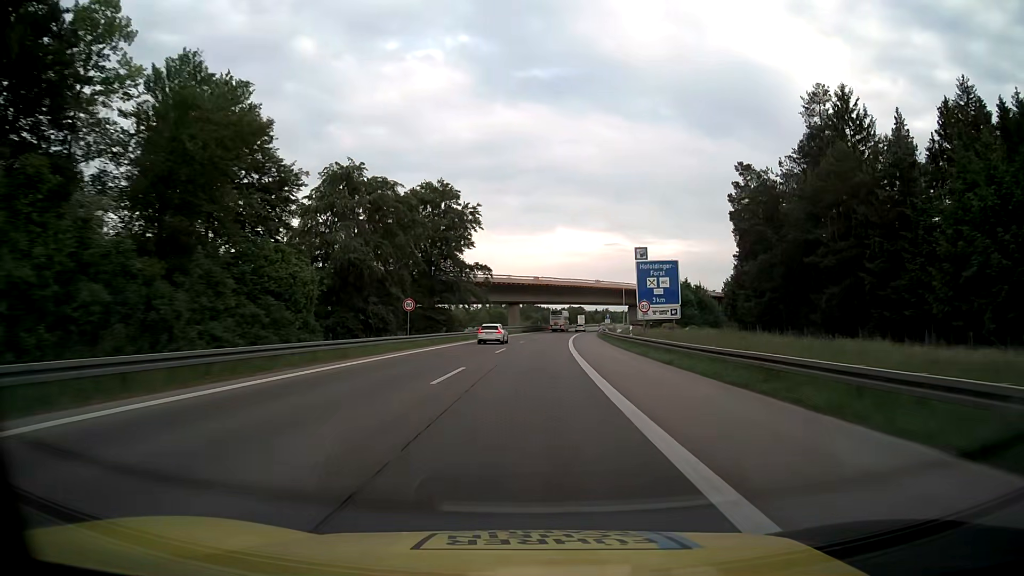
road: motorway_link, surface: asphalt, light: Day
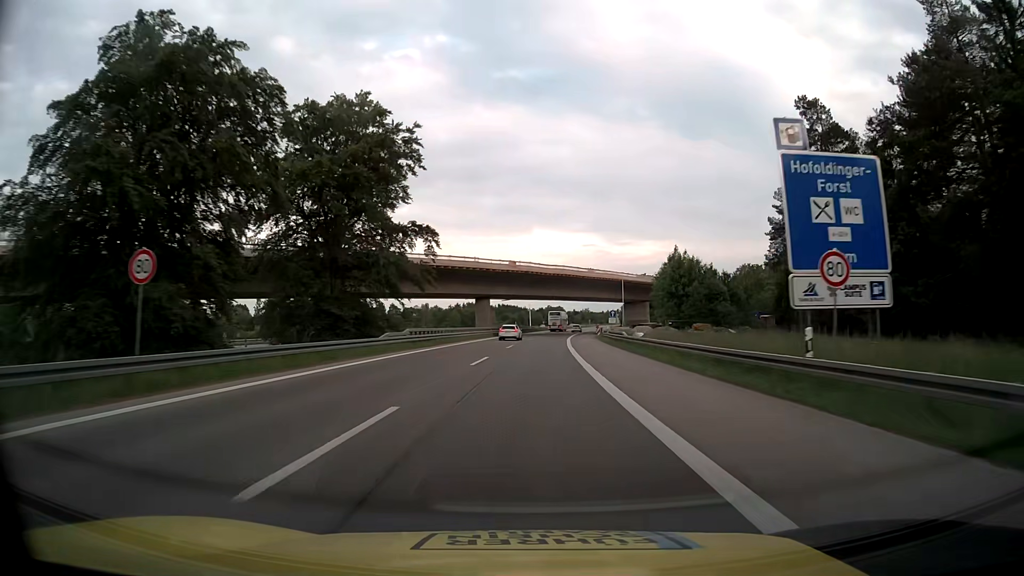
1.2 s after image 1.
(+0.4, +28.3) m; +2°
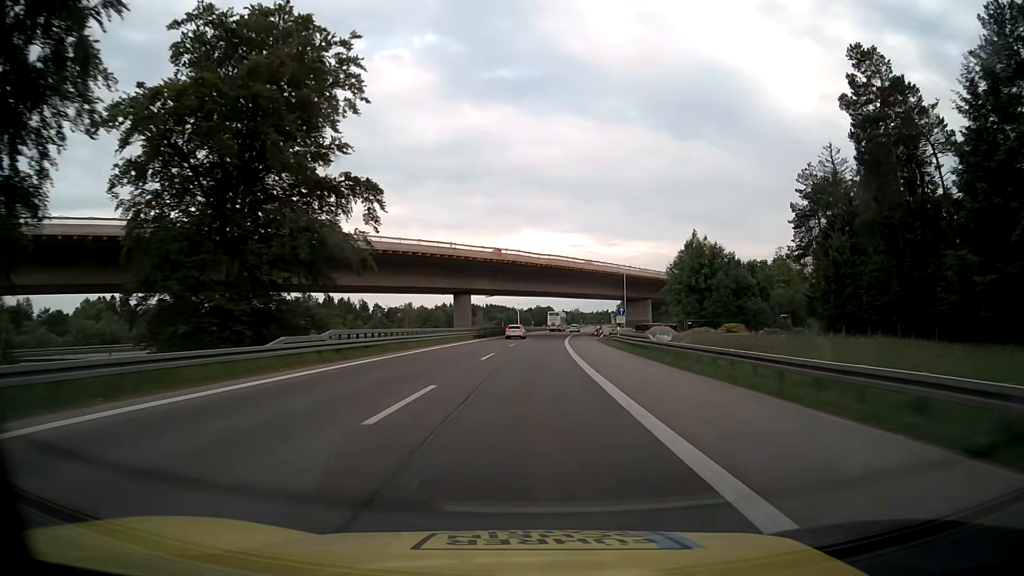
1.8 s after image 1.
(+0.1, +13.9) m; +1°
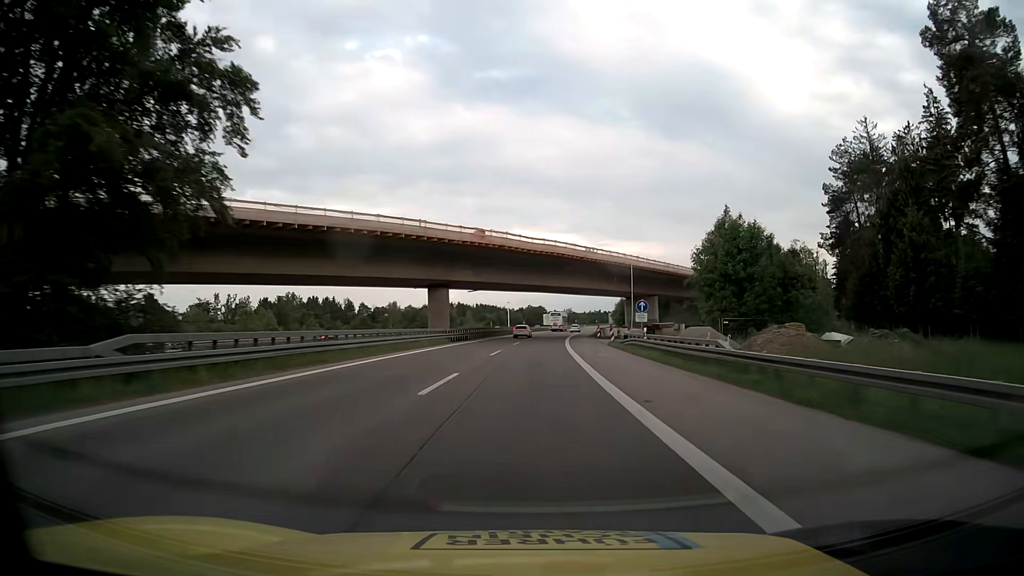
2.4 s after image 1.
(+0.1, +13.8) m; +1°
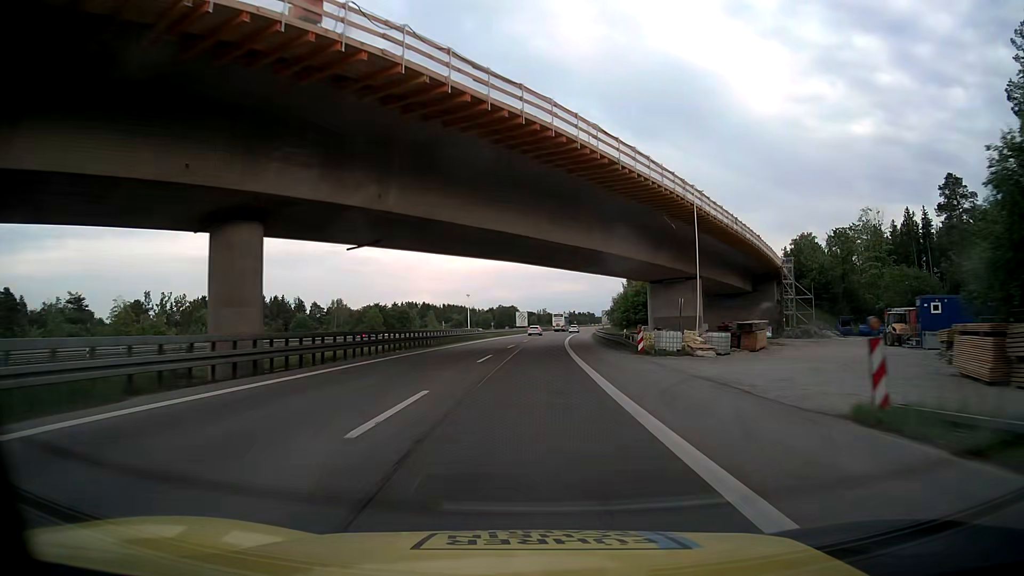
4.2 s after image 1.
(+0.9, +41.2) m; +2°
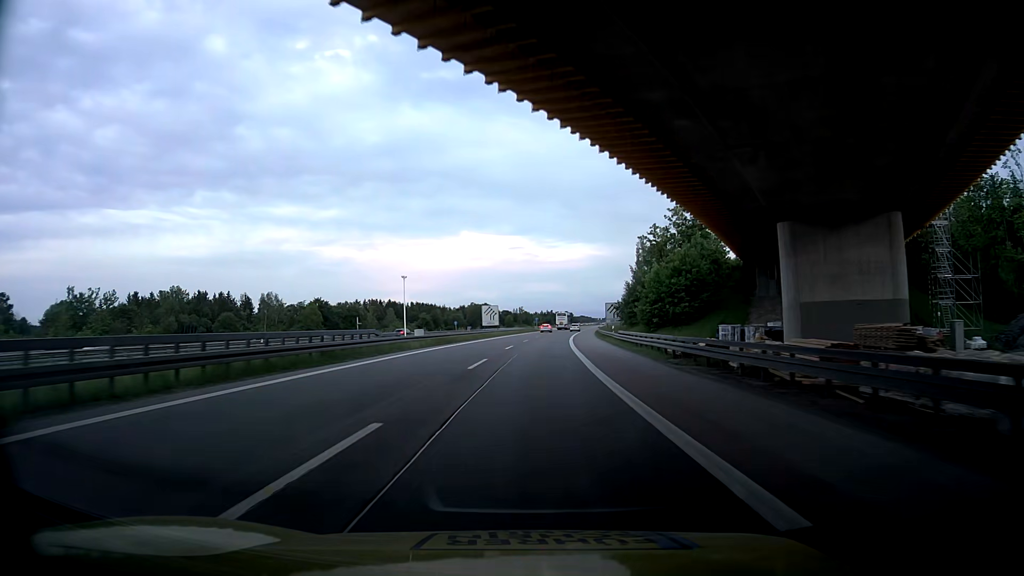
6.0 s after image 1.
(+0.9, +40.9) m; +2°
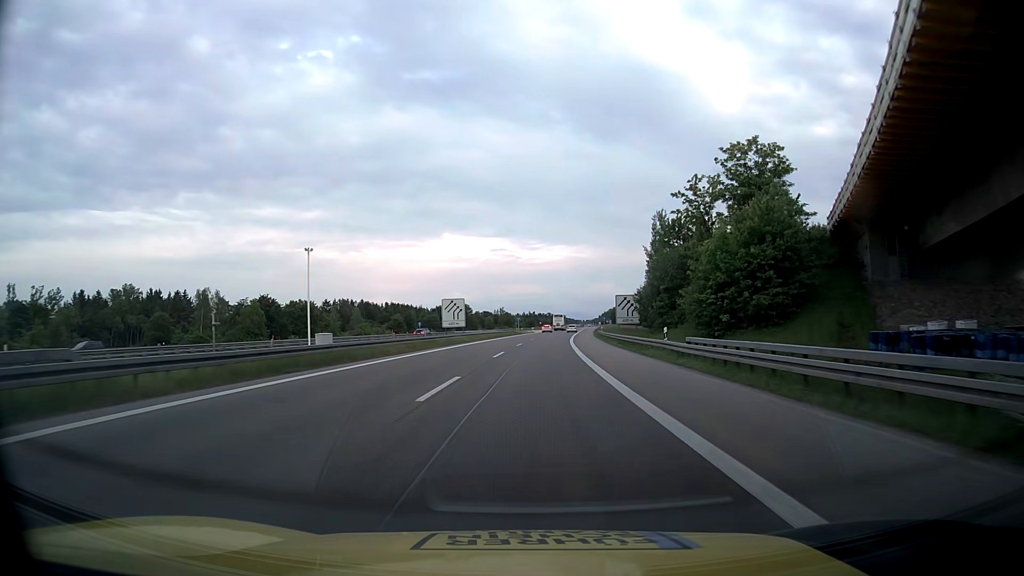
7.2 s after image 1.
(+0.6, +27.2) m; +2°
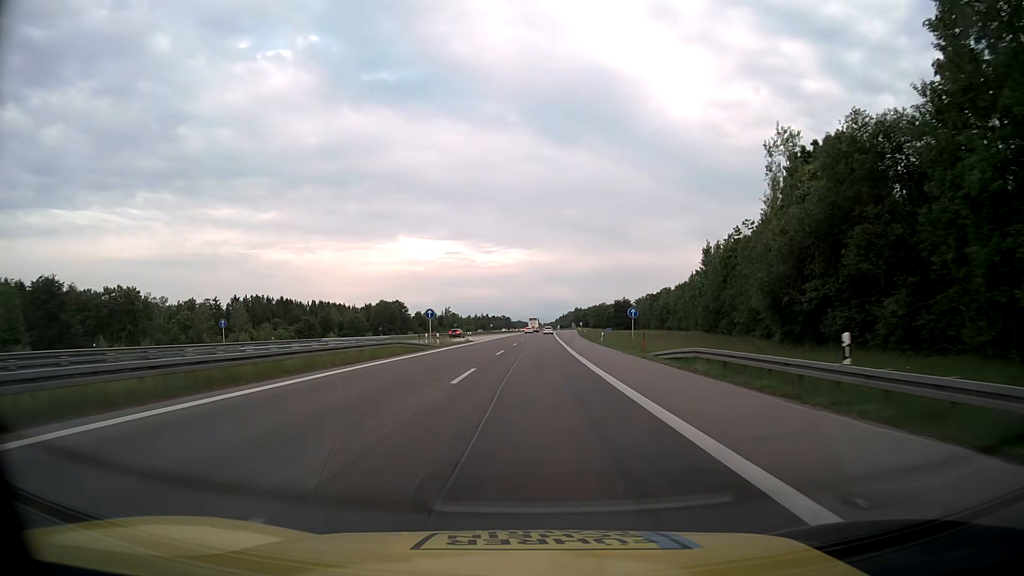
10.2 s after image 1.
(+2.2, +67.7) m; +4°
(0, +10) (0, +20) (0, +30) (+1, +40) (+1, +50) (+1, +60) (+1, +70) (+2, +80) (+2, +90) (+2, +100) m
